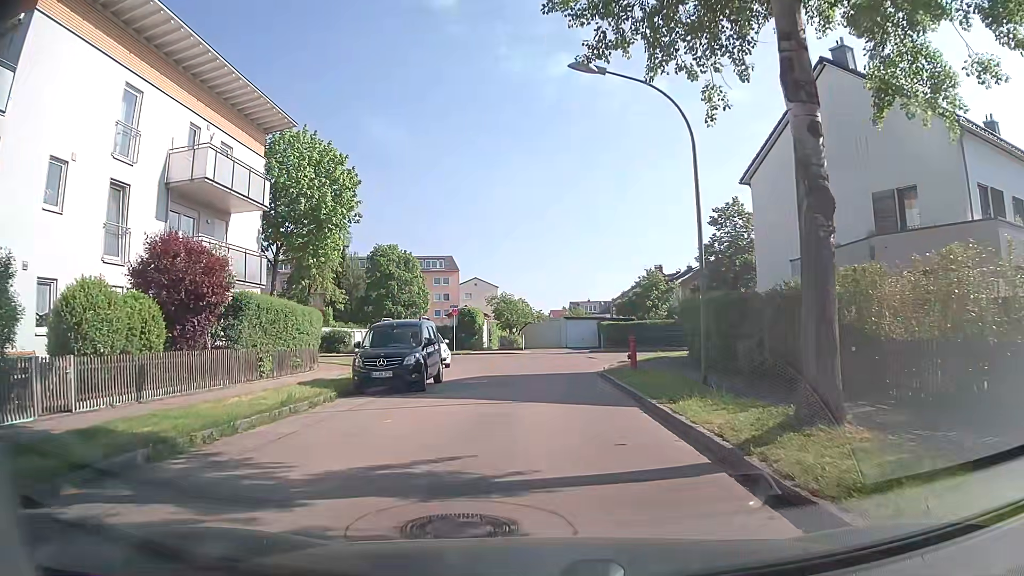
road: residential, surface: asphalt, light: Day
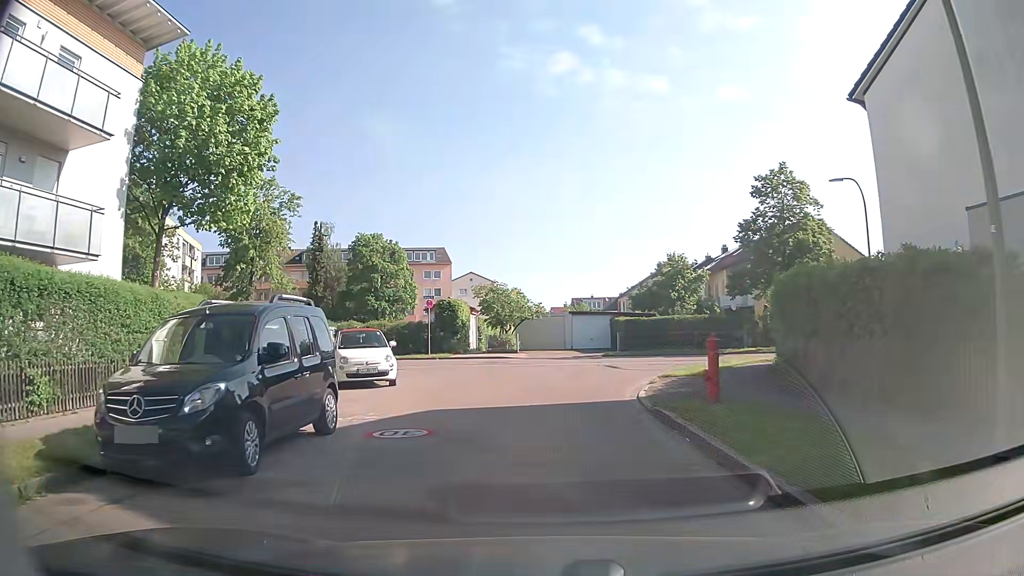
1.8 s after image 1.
(-0.1, +10.0) m; -2°
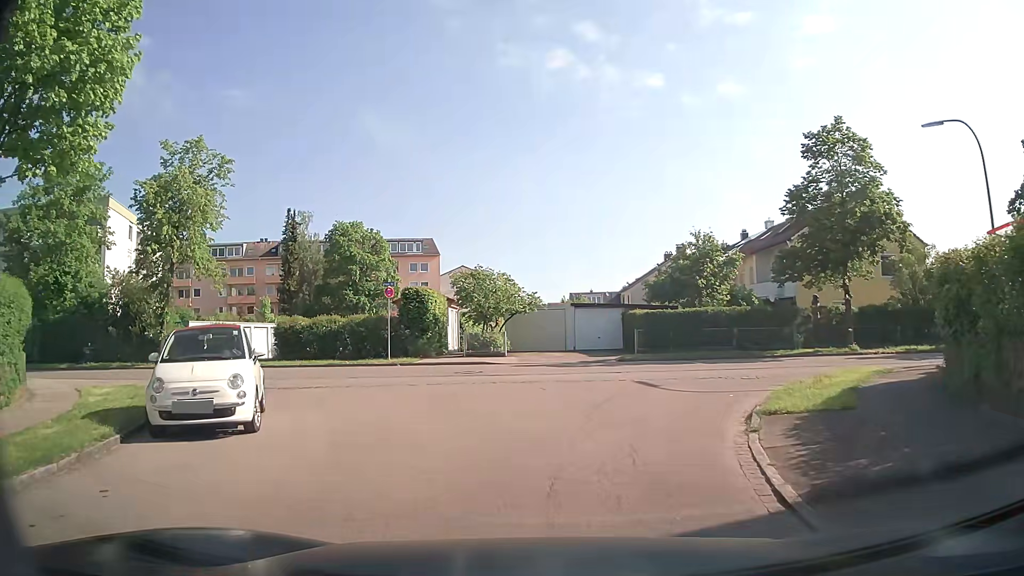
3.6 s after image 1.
(-0.1, +8.5) m; +1°
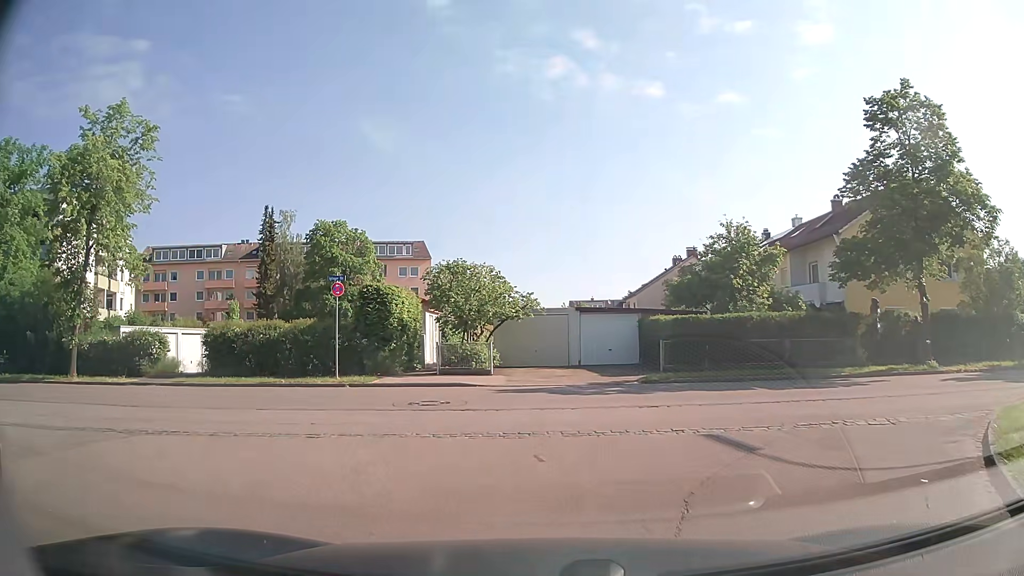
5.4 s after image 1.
(+0.1, +6.6) m; +1°
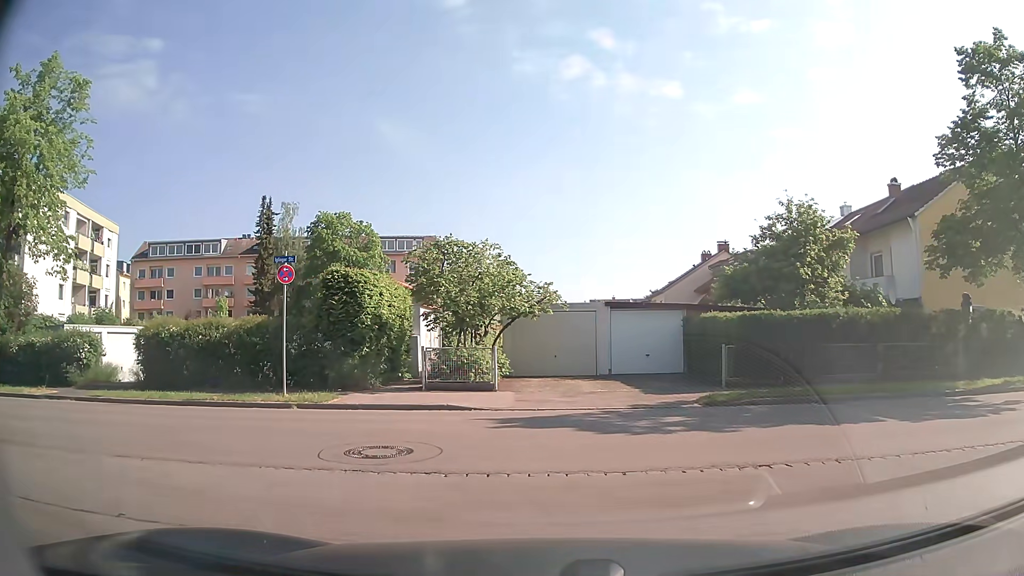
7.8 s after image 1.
(0.0, +5.5) m; -2°
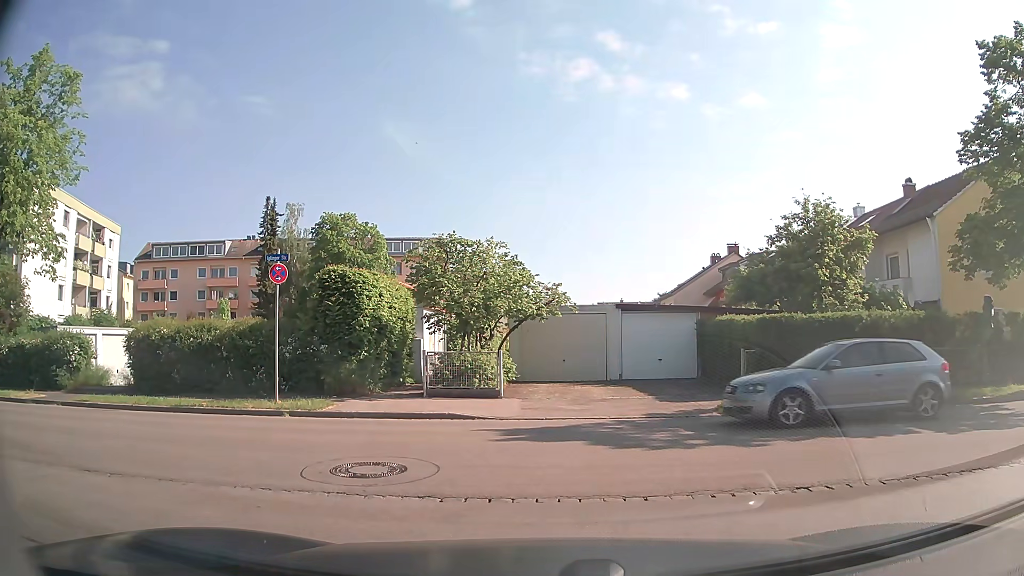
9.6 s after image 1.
(0.0, +0.9) m; 0°
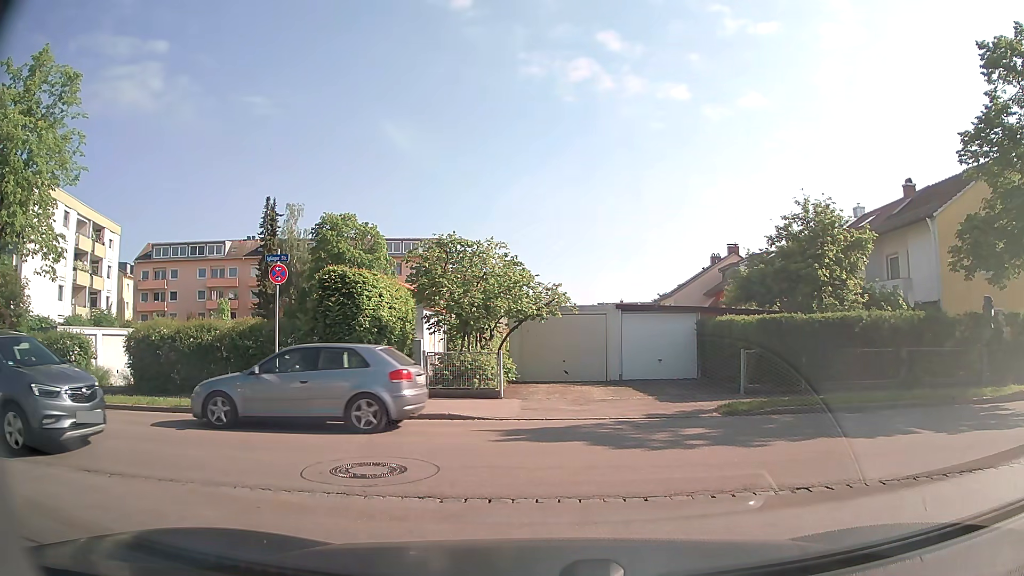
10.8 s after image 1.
(0.0, 0.0) m; 0°
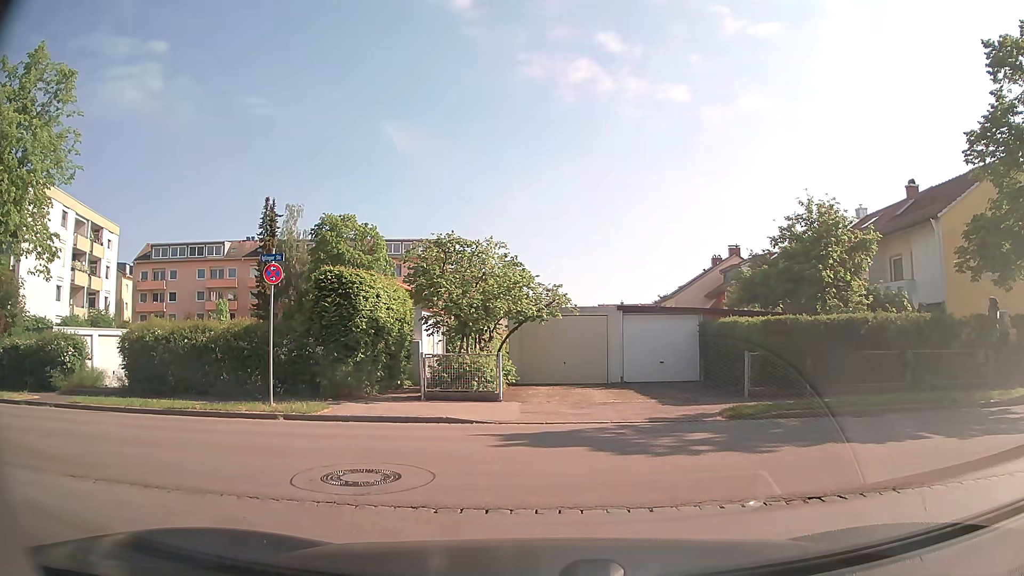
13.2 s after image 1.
(0.0, +0.3) m; 0°
